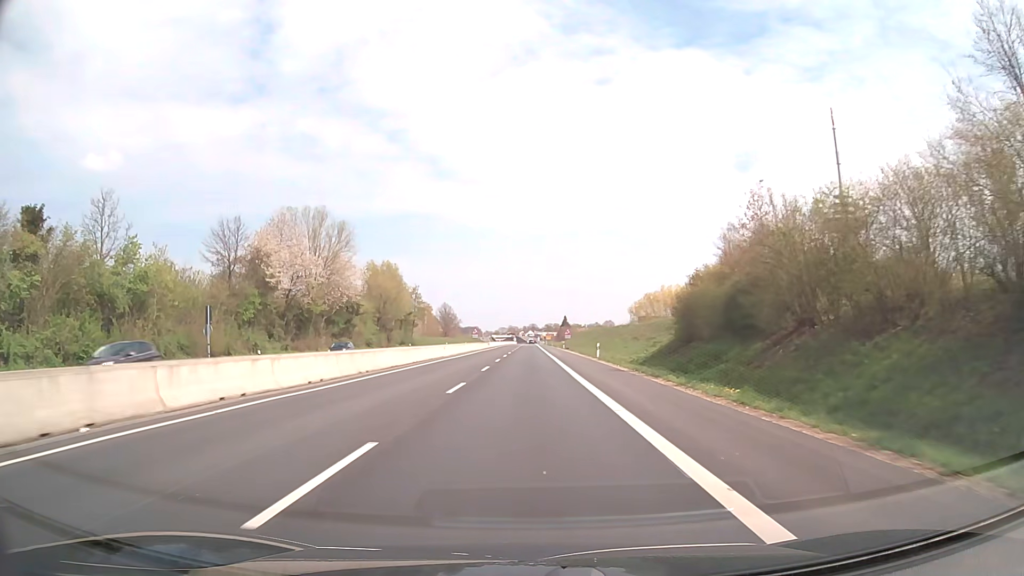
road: trunk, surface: asphalt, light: Day
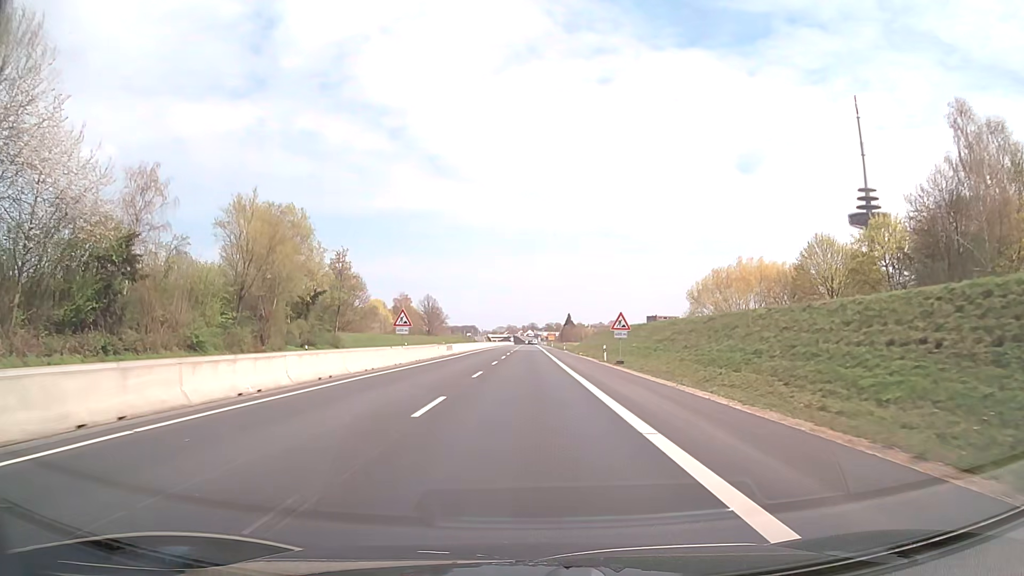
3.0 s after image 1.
(+0.2, +53.6) m; 0°
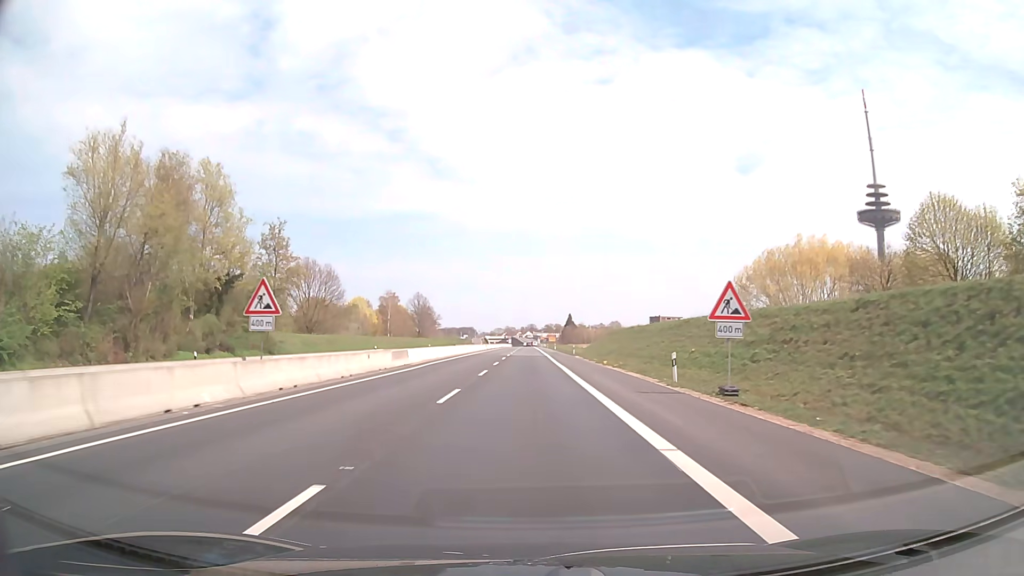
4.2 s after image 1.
(0.0, +21.5) m; 0°
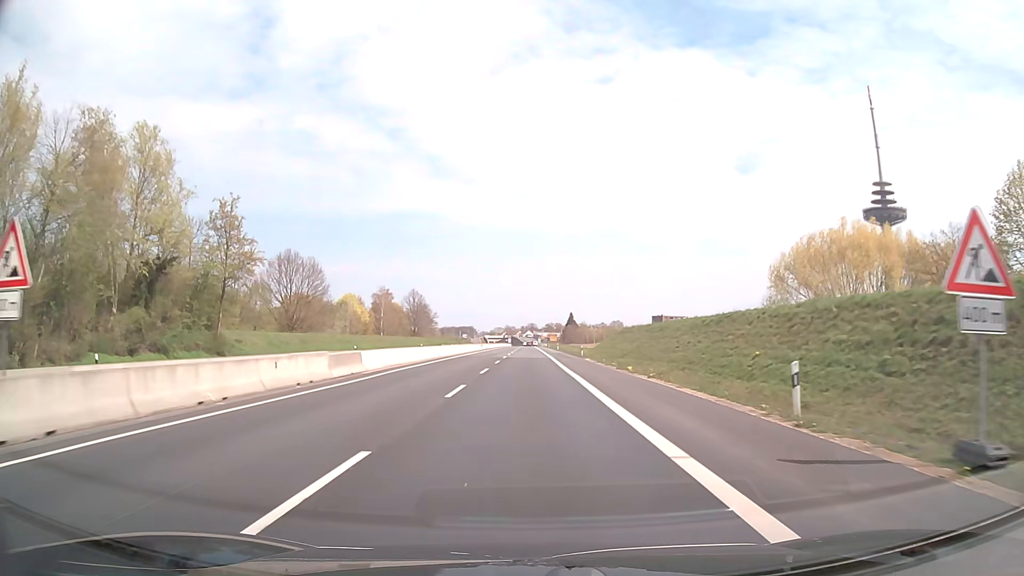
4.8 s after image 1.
(0.0, +10.7) m; 0°
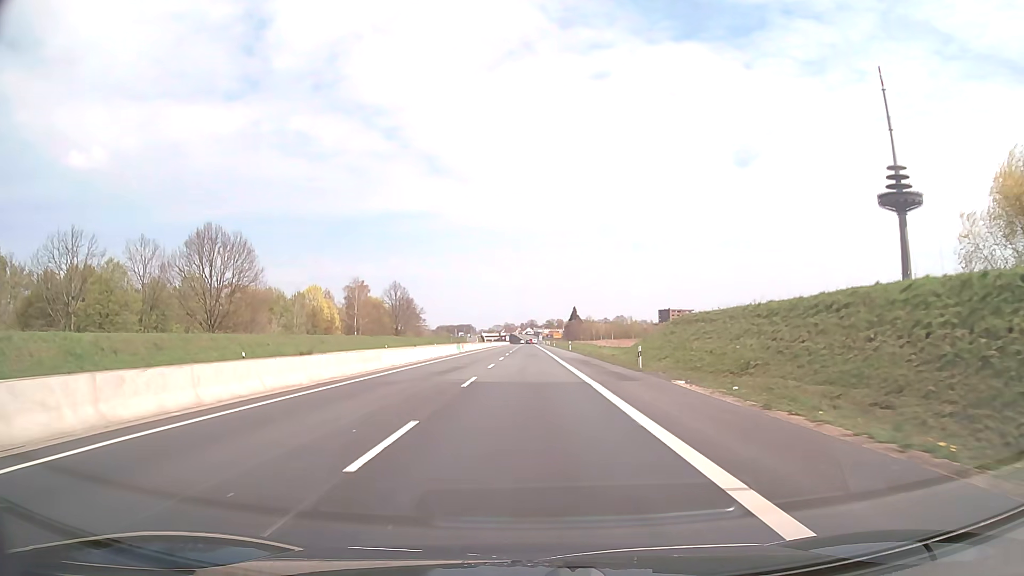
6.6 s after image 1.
(0.0, +32.2) m; 0°
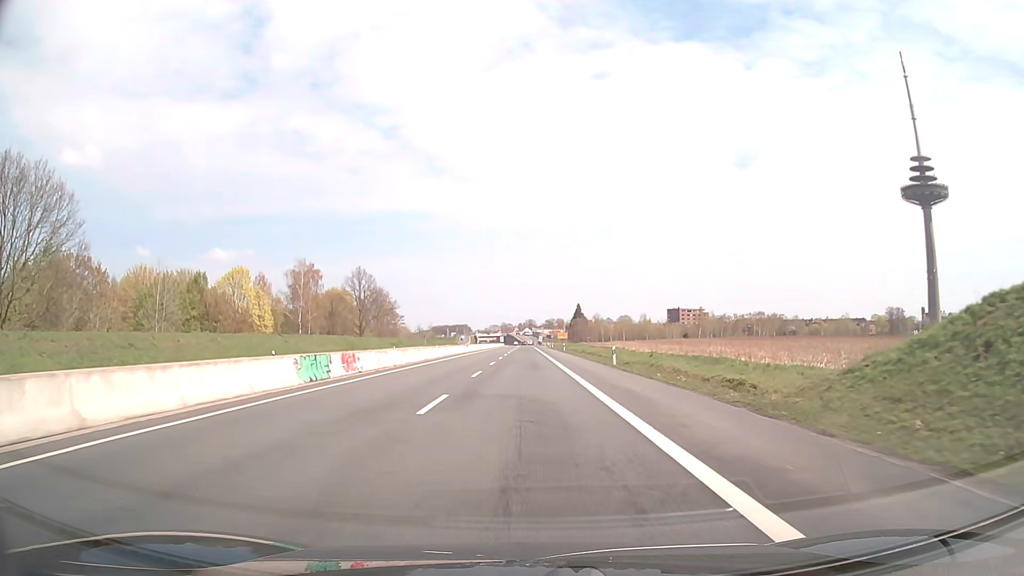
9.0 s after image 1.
(+0.1, +42.9) m; 0°
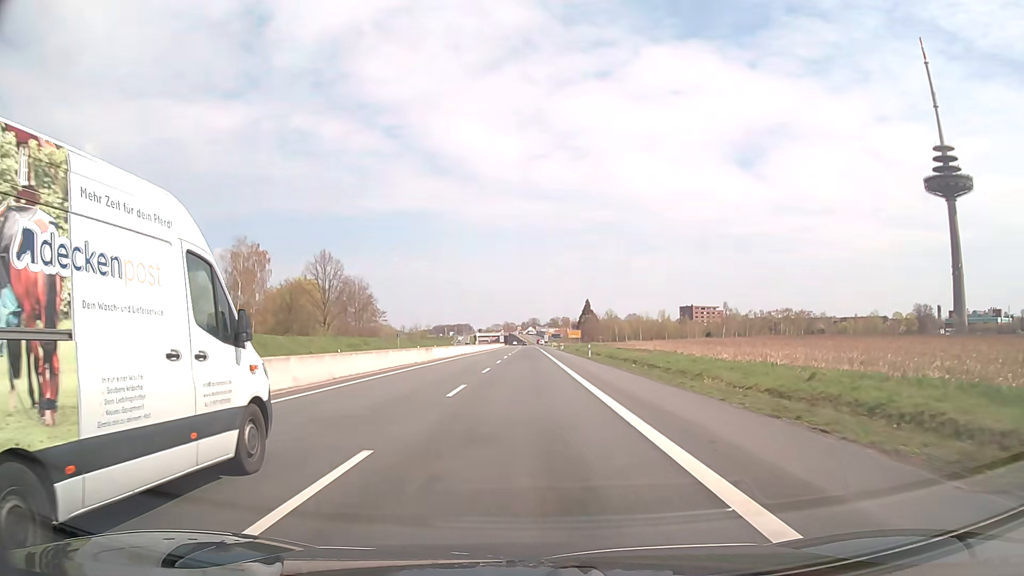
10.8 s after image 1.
(0.0, +32.2) m; 0°
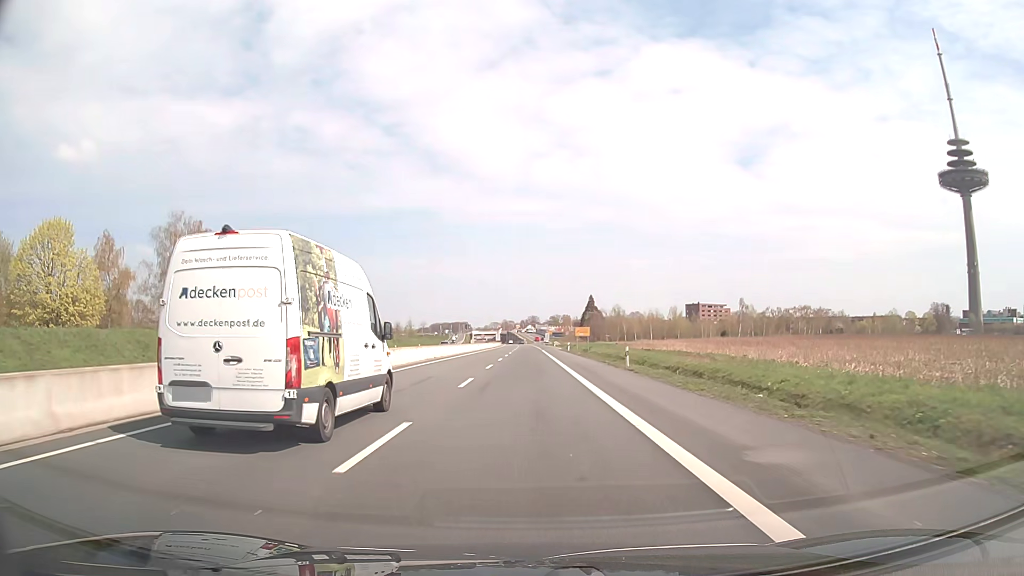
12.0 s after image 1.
(-0.1, +21.5) m; 0°
(0, +10) (0, +20) (0, +30) (0, +40) (0, +50) (0, +60) (0, +70) (0, +80) (+1, +90) (+1, +100) m
